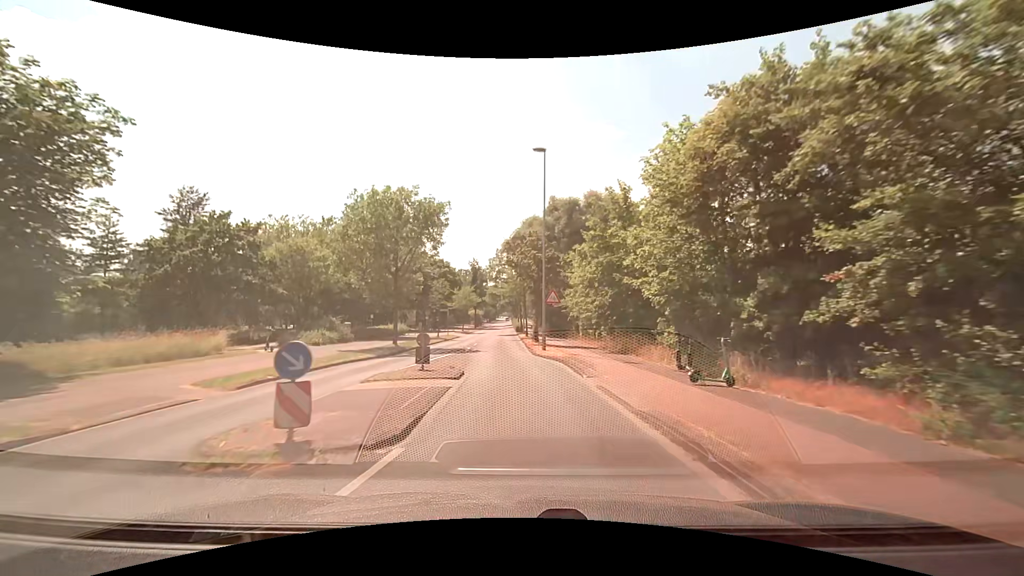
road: unclassified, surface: asphalt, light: Day
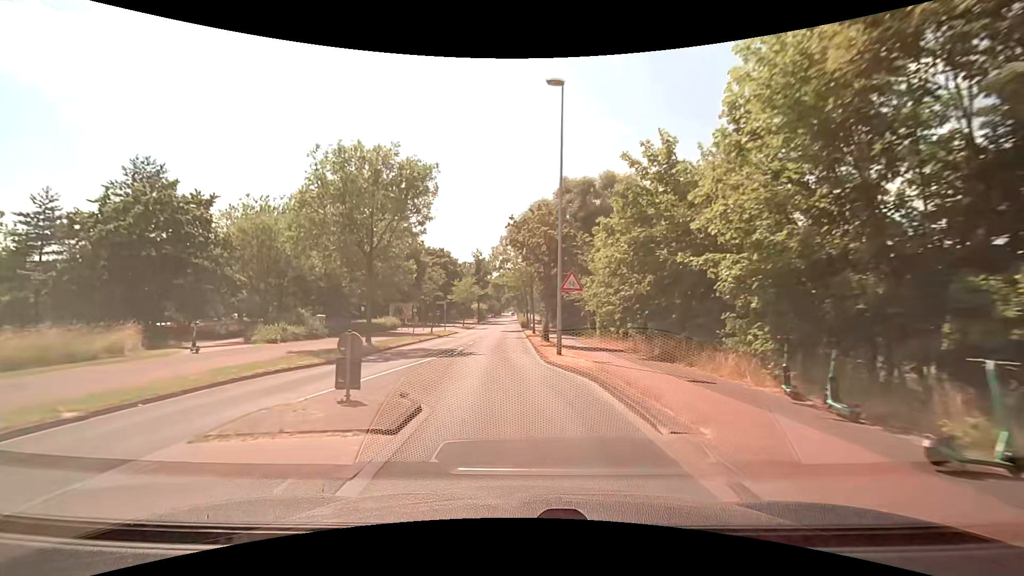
(-0.1, +6.7) m; -1°
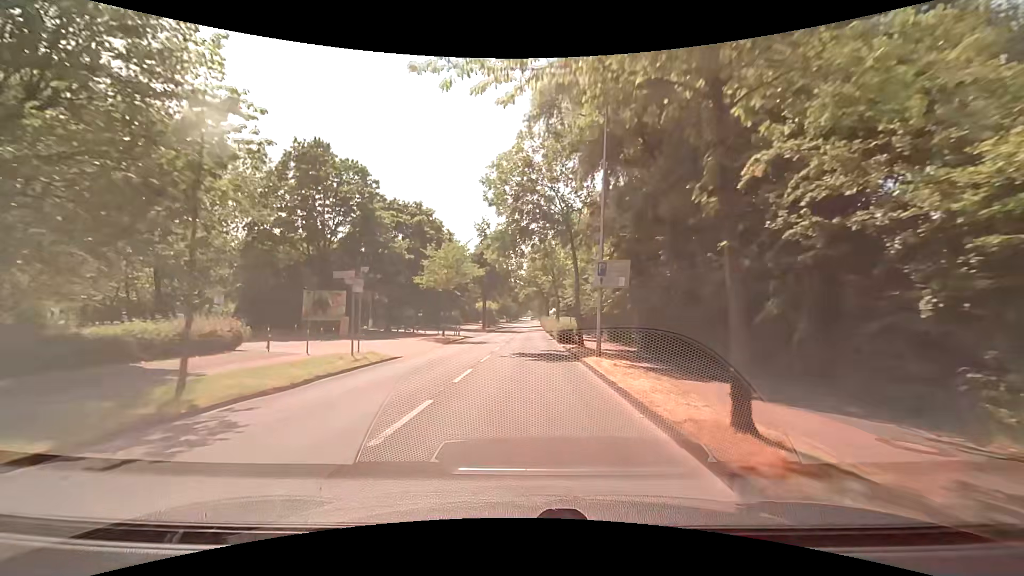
(-1.5, +34.8) m; -2°
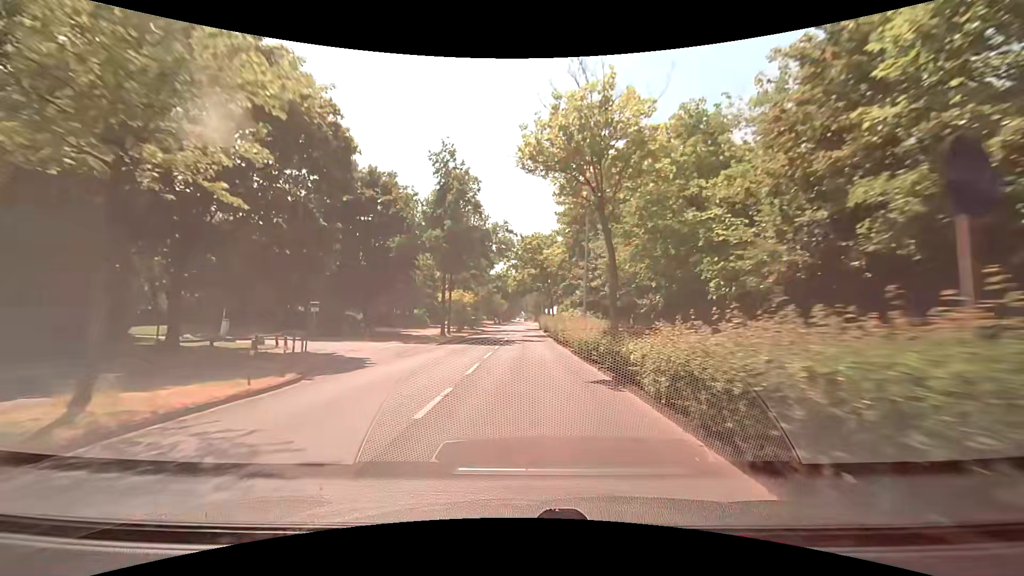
(+0.1, +29.6) m; 0°
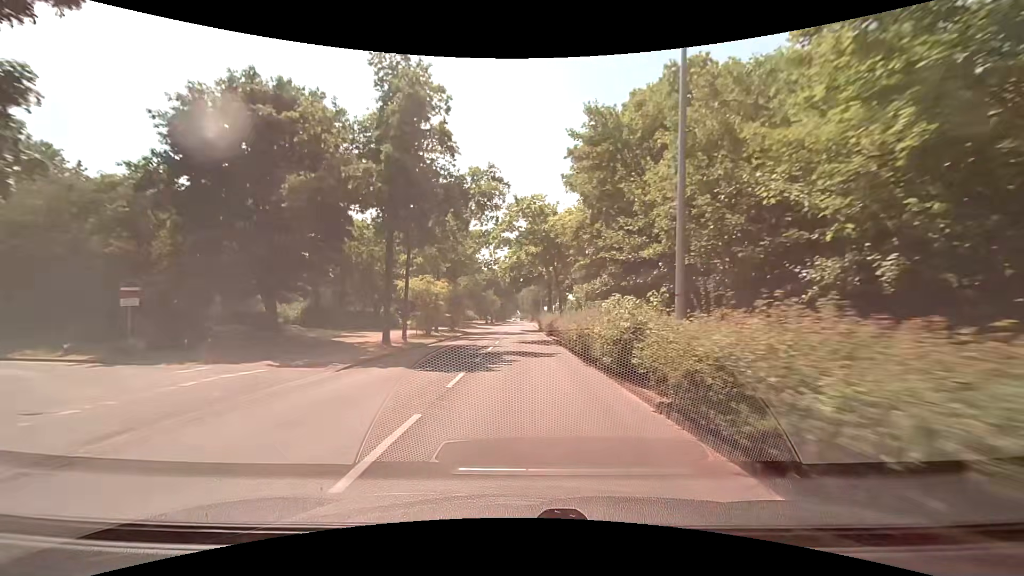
(+0.2, +14.8) m; +1°
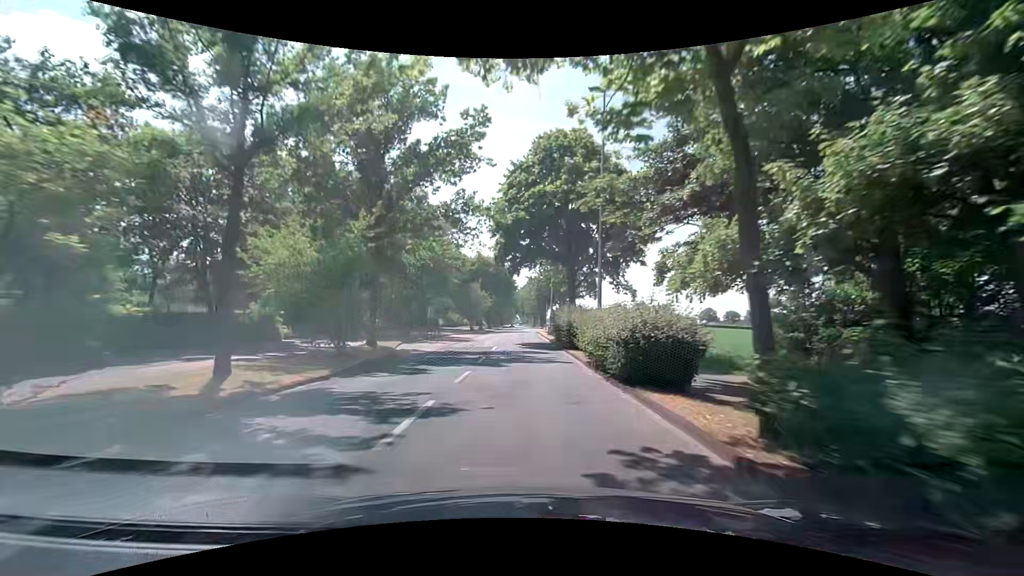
(0.0, +29.2) m; 0°
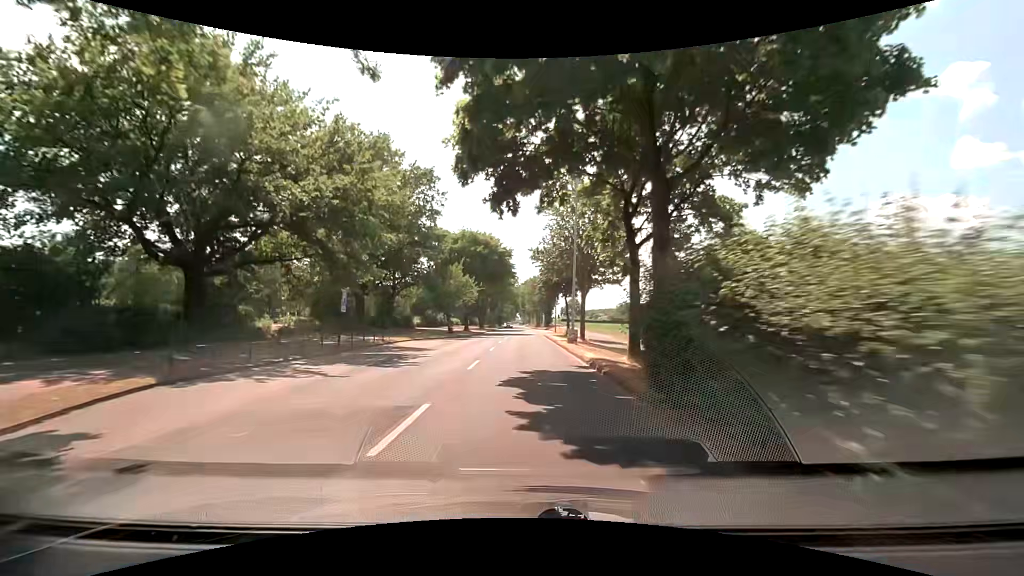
(-0.3, +21.5) m; -1°
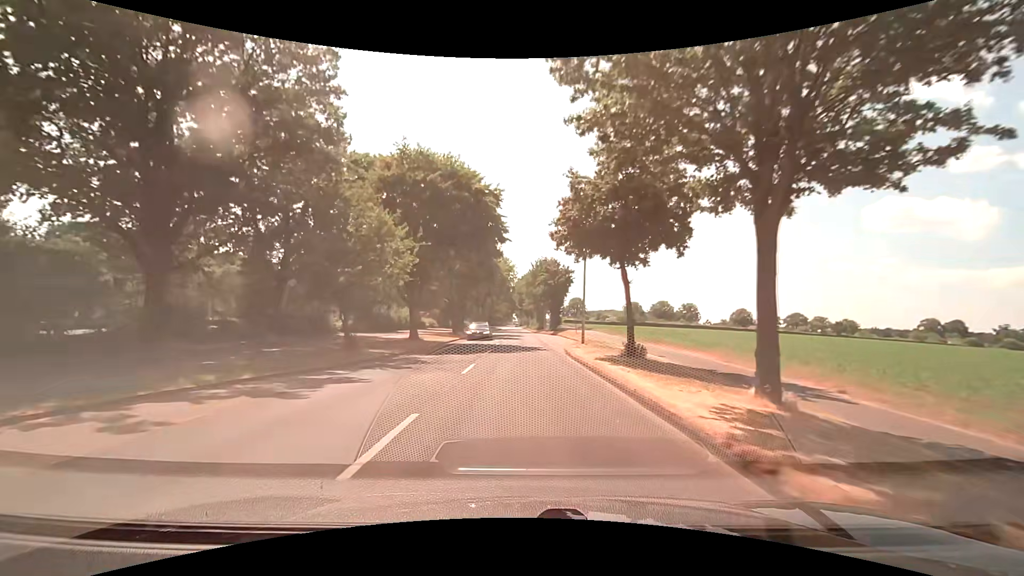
(+0.2, +28.1) m; +1°
(0, +10) (0, +20) (0, +30) (0, +40) (0, +50) (-1, +60) (-1, +70) (-1, +80) (-1, +90) (-1, +100) m
